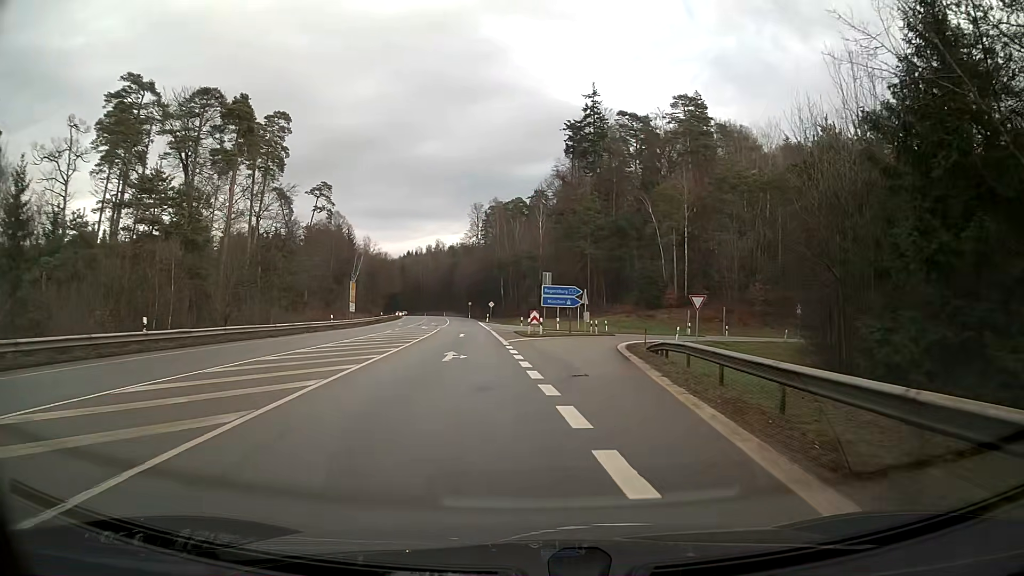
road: secondary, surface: asphalt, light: Day
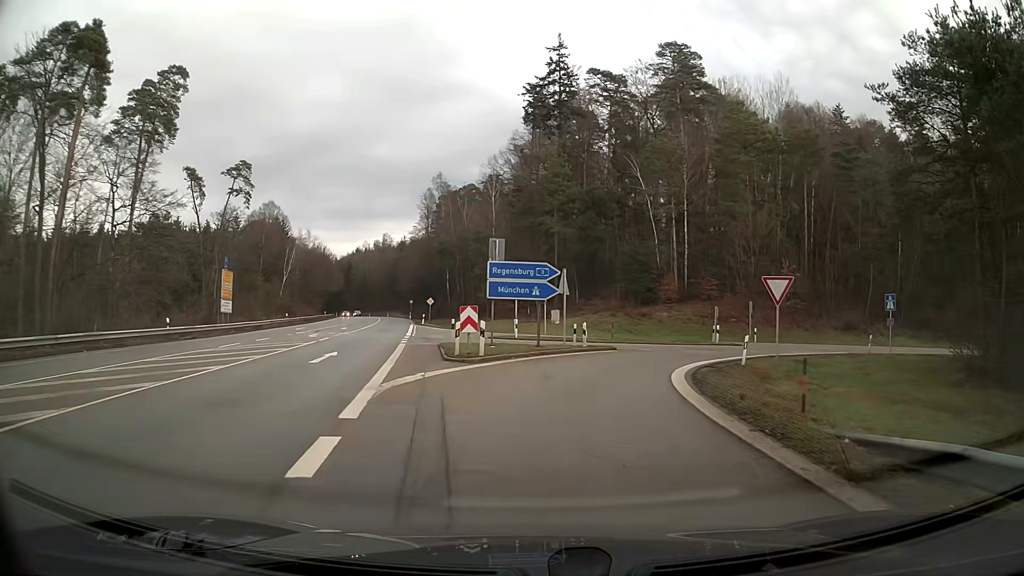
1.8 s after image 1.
(+0.8, +20.6) m; +5°
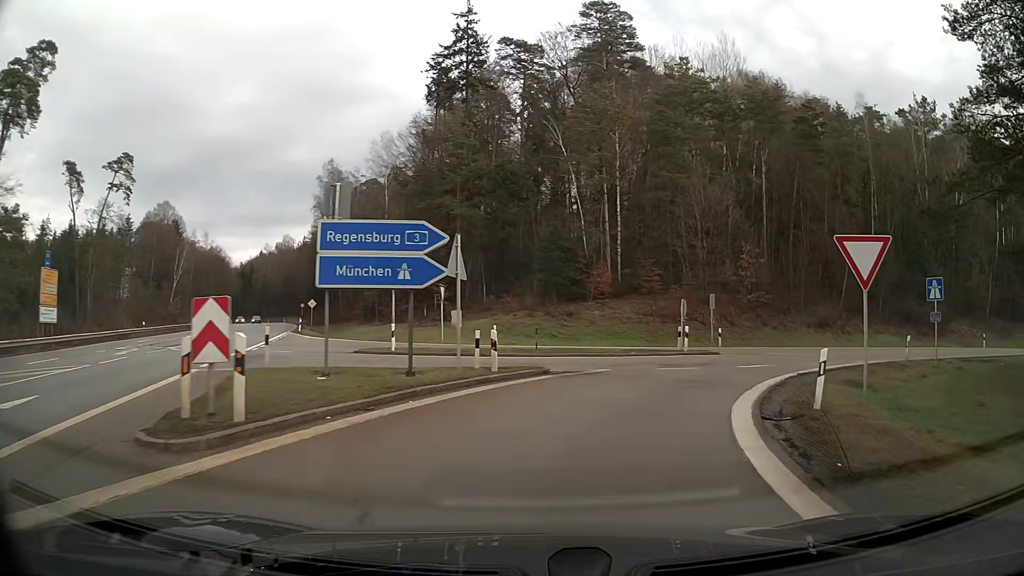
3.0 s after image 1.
(+0.8, +11.7) m; +9°
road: motorway_link
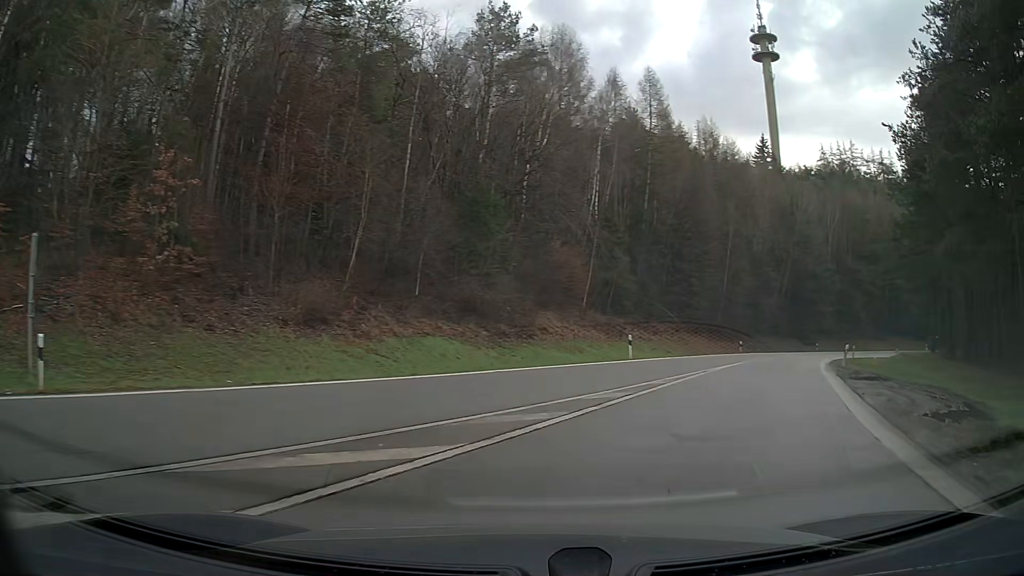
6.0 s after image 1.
(+9.3, +23.7) m; +48°
